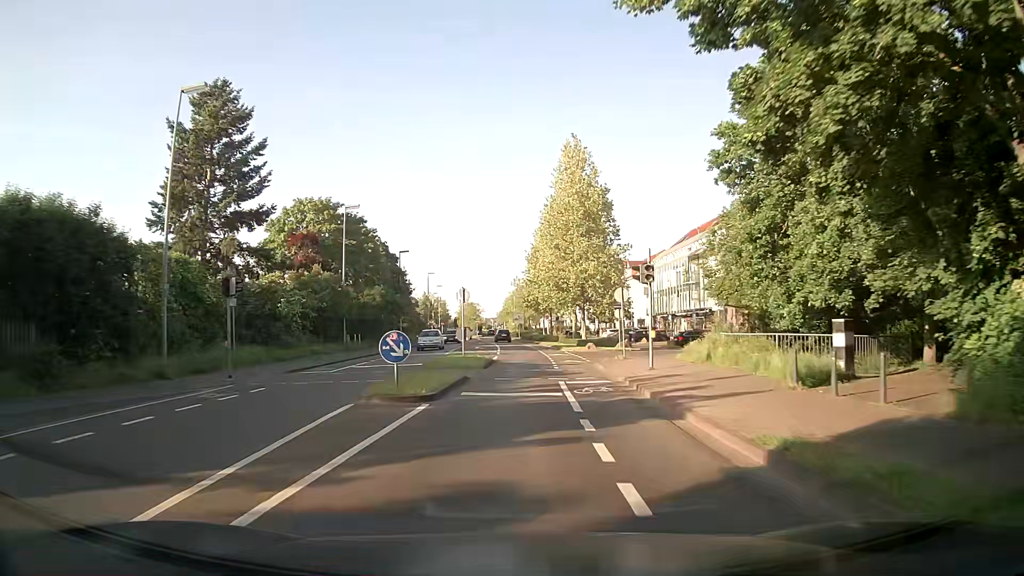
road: secondary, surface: asphalt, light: Day
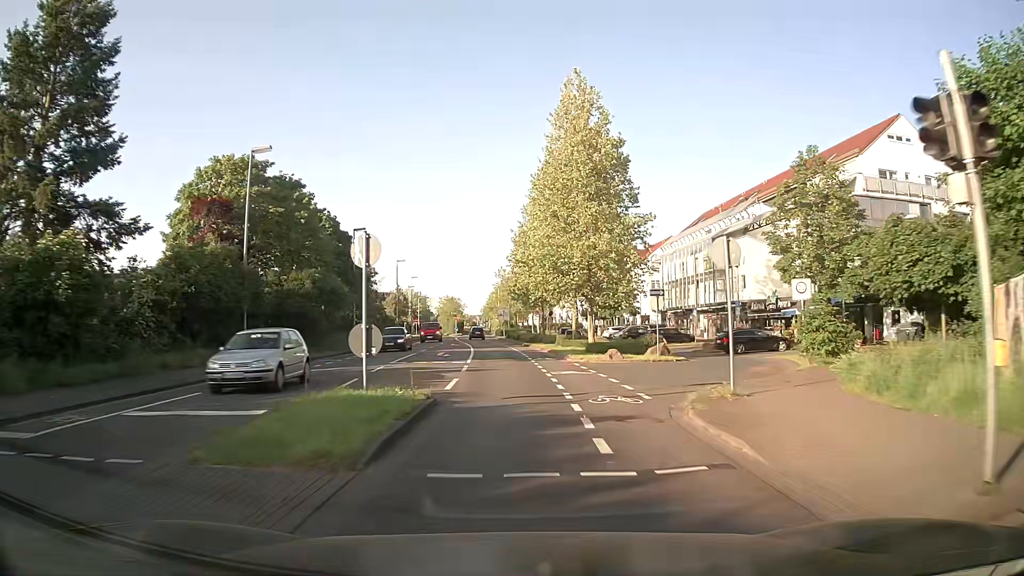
(+0.1, +15.8) m; +1°
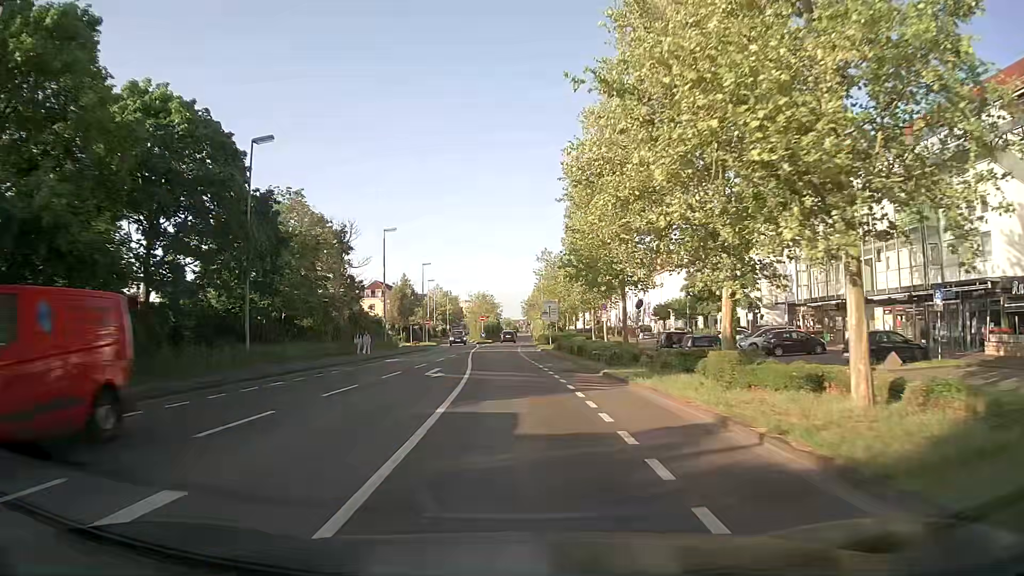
(-0.5, +31.6) m; -3°
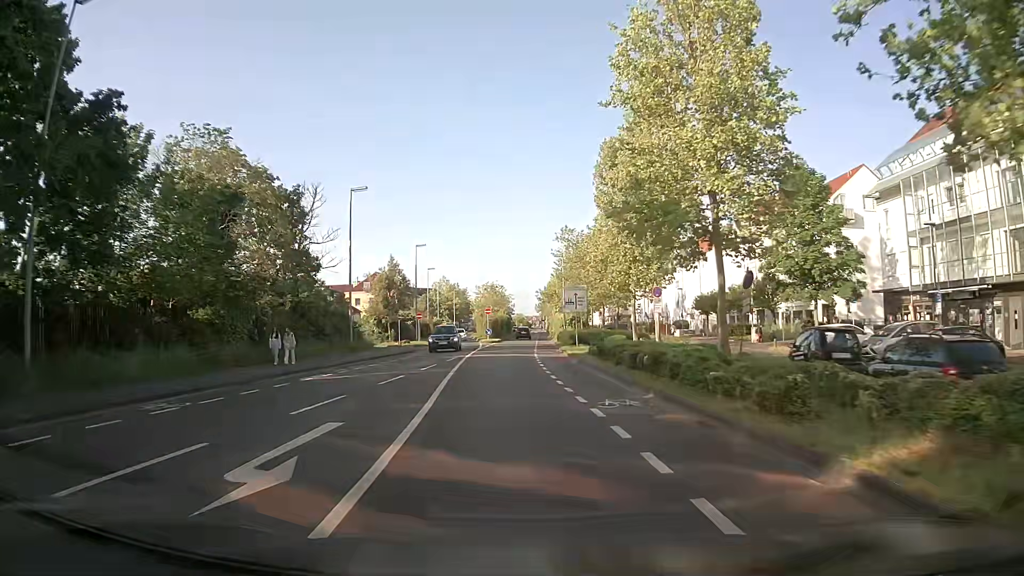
(-0.2, +15.8) m; -2°
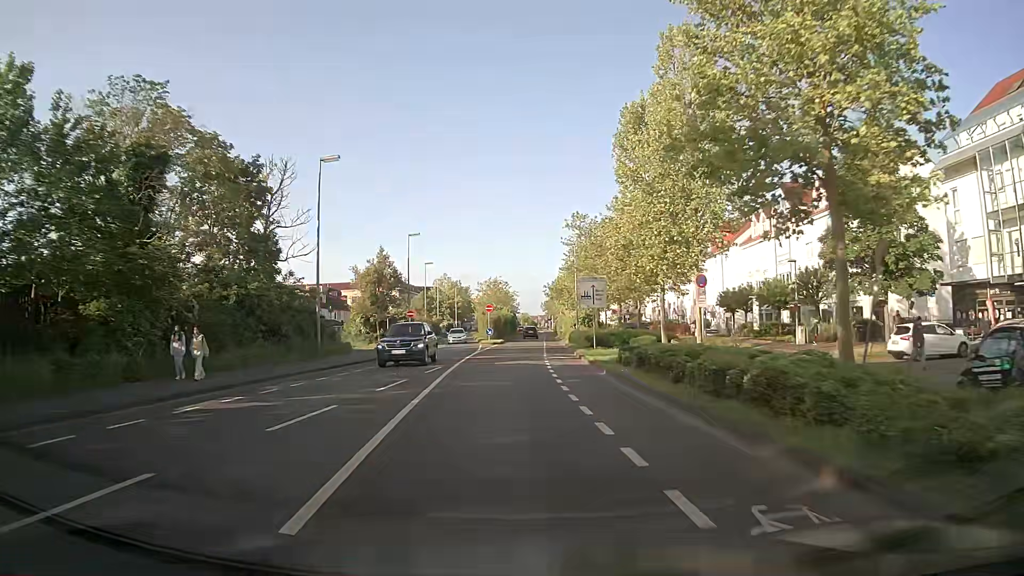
(0.0, +7.9) m; 0°
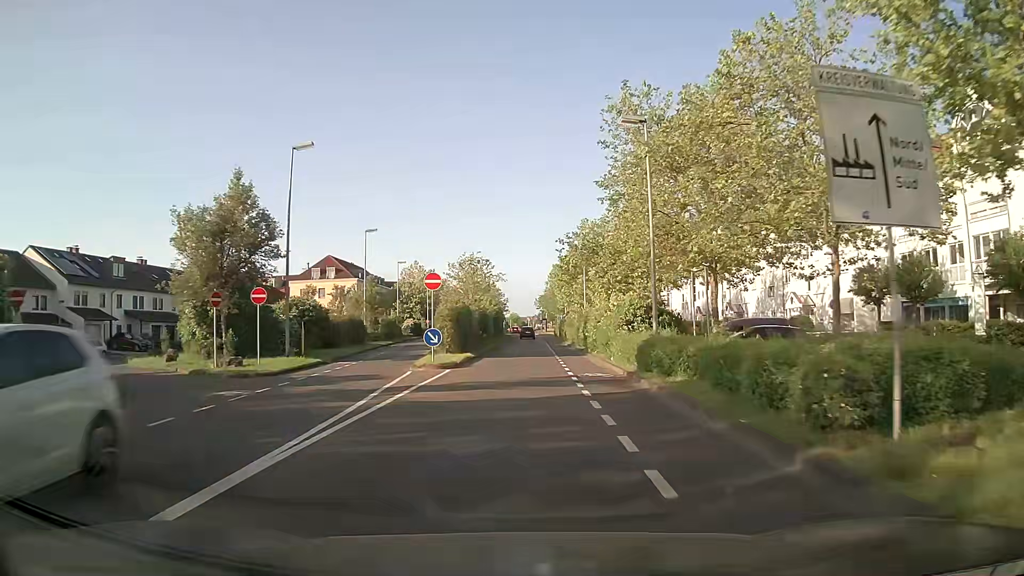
(+0.2, +31.7) m; +1°
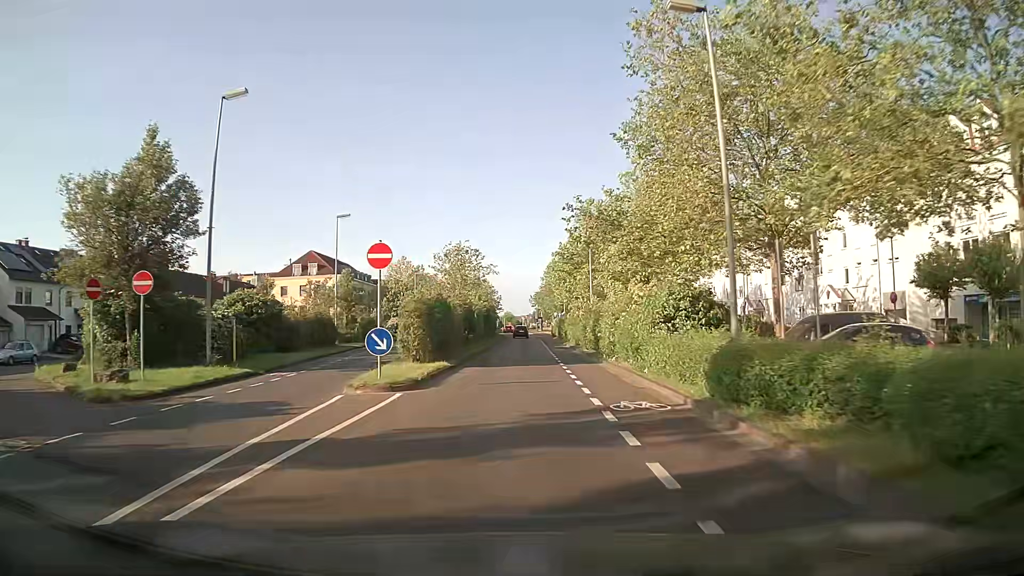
(0.0, +7.9) m; 0°
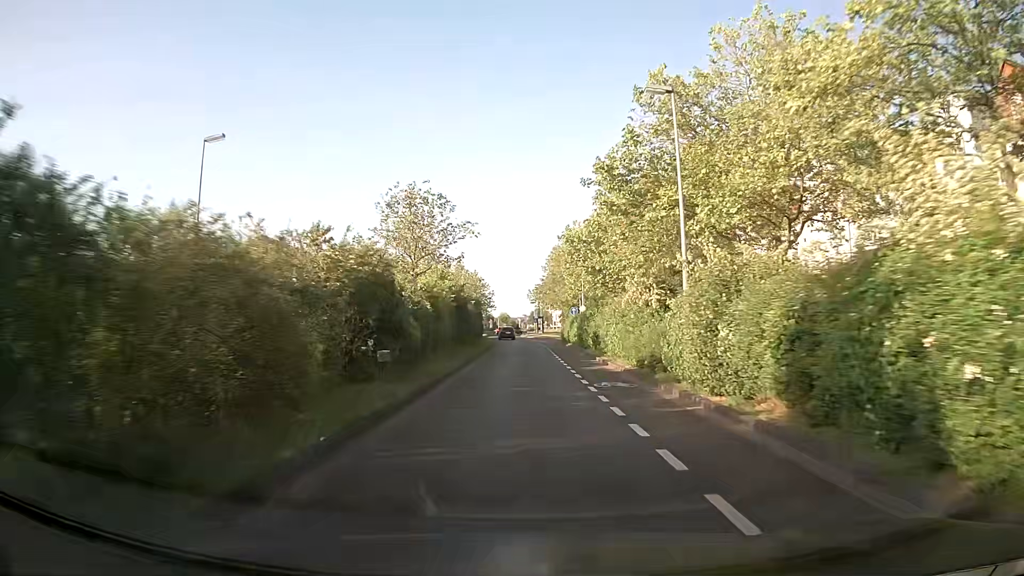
(-0.1, +23.7) m; 0°
(0, +10) (0, +20) (0, +30) (0, +40) (0, +50) (0, +60) (-1, +70) (-1, +80) (-2, +90) (-2, +100) m
